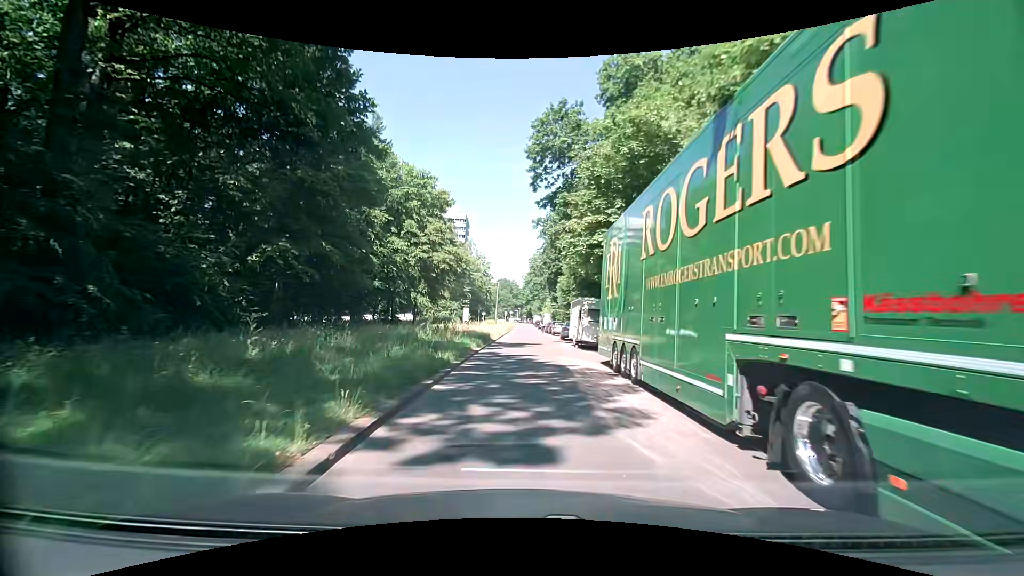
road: unclassified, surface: asphalt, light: Day
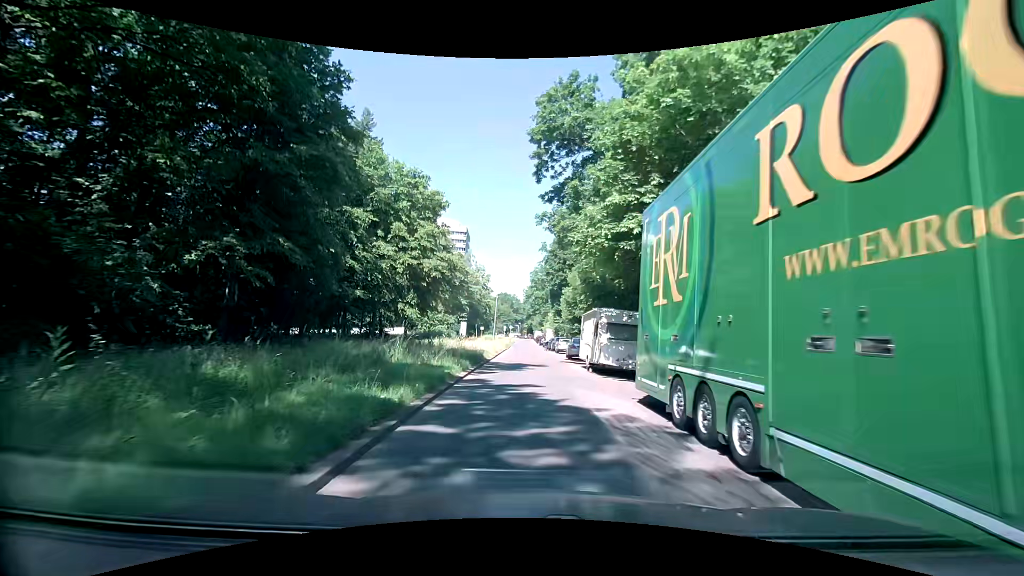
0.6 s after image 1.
(0.0, +5.1) m; +2°
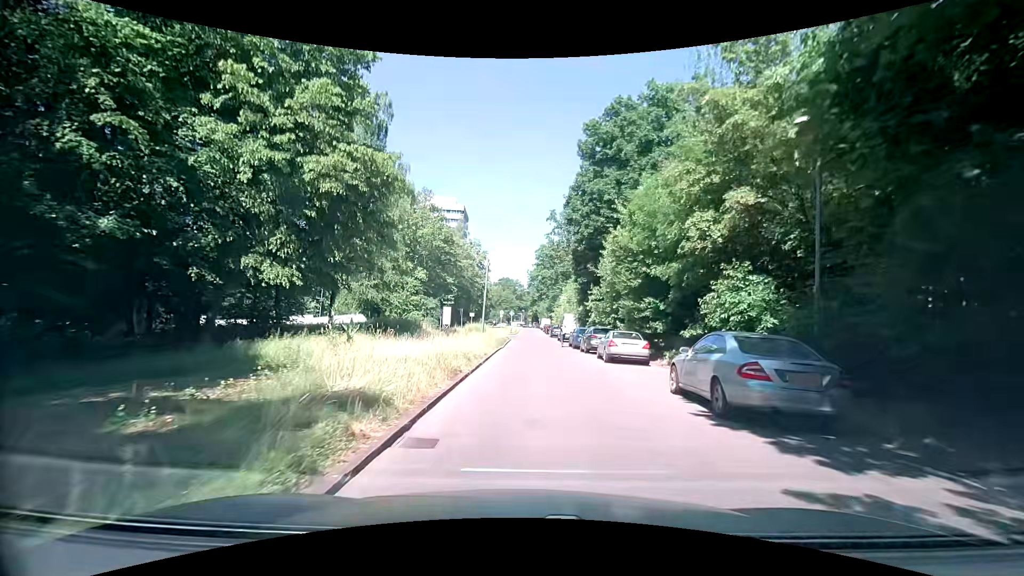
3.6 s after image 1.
(-0.8, +23.7) m; -2°
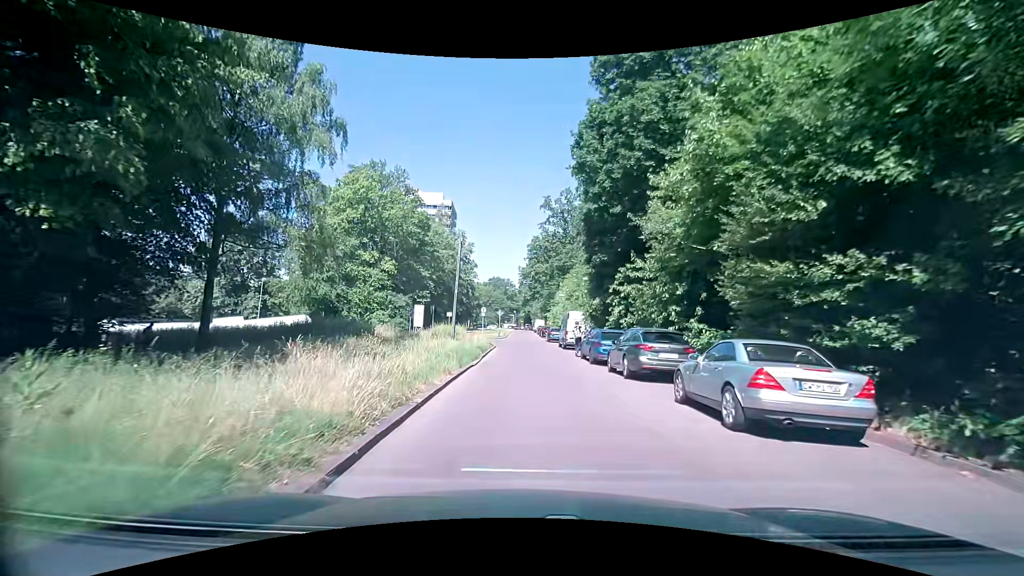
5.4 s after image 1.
(+0.2, +12.6) m; +2°
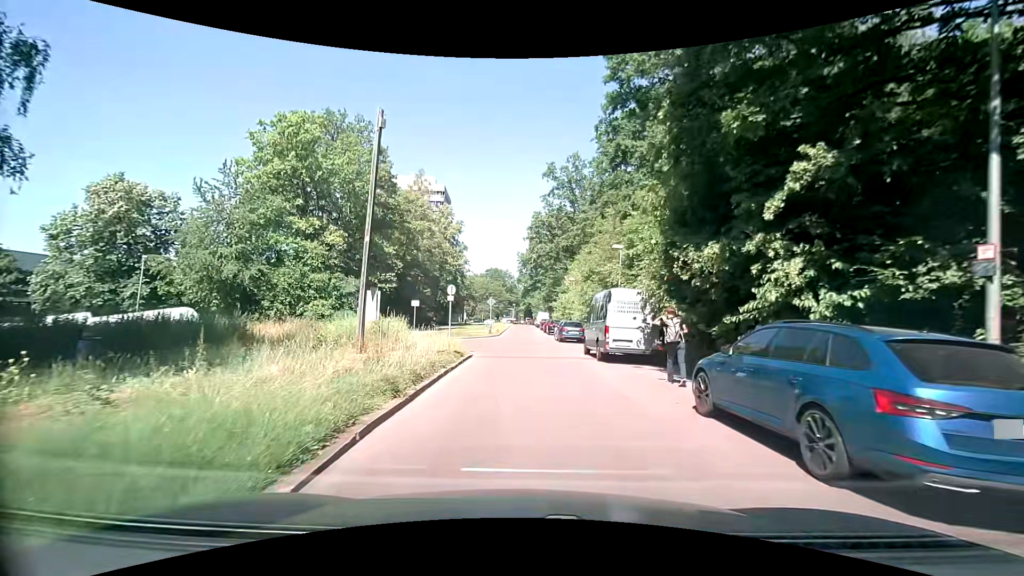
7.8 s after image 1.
(-0.1, +16.2) m; -1°
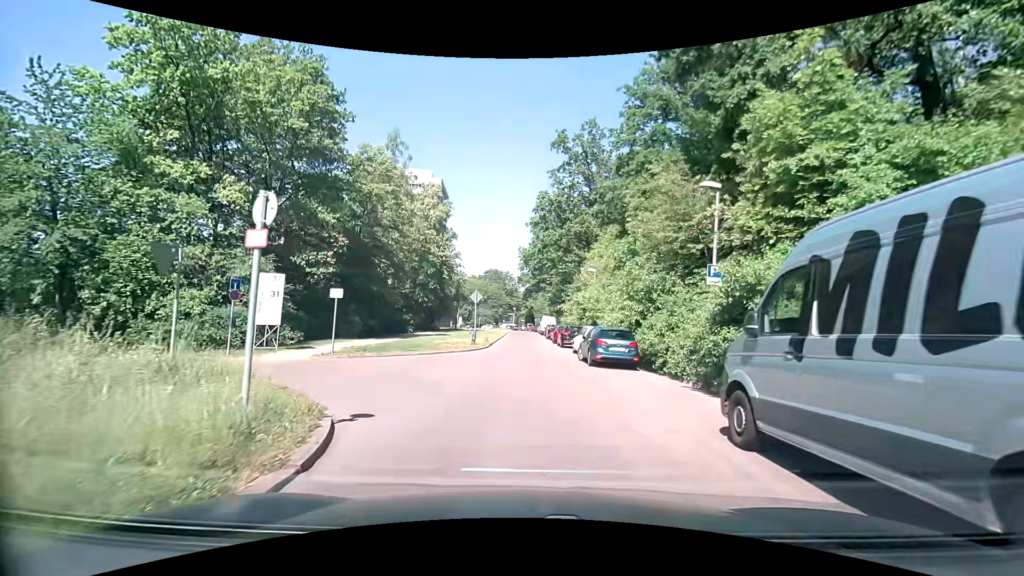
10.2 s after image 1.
(+0.1, +15.2) m; 0°
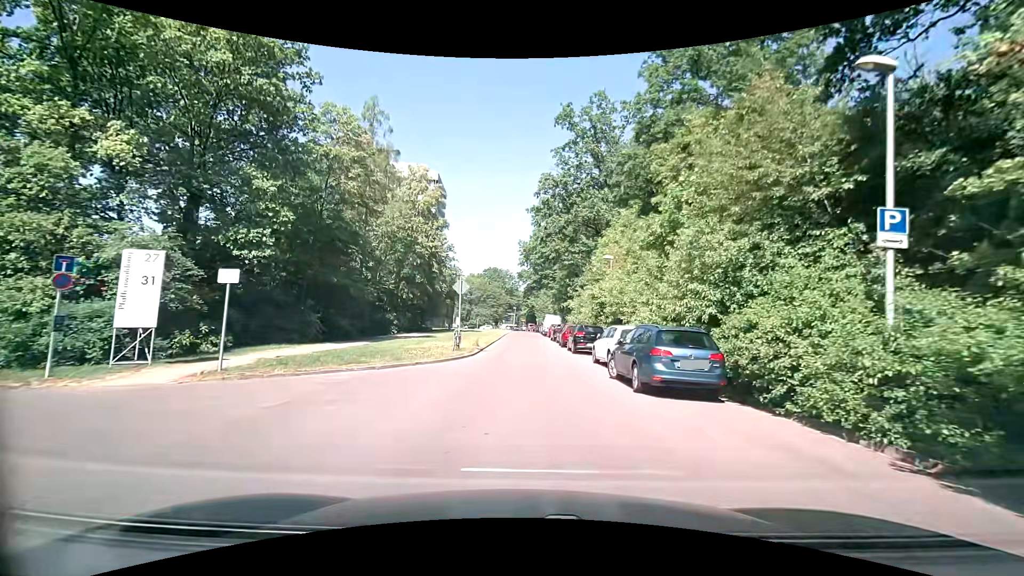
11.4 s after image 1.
(0.0, +7.7) m; 0°
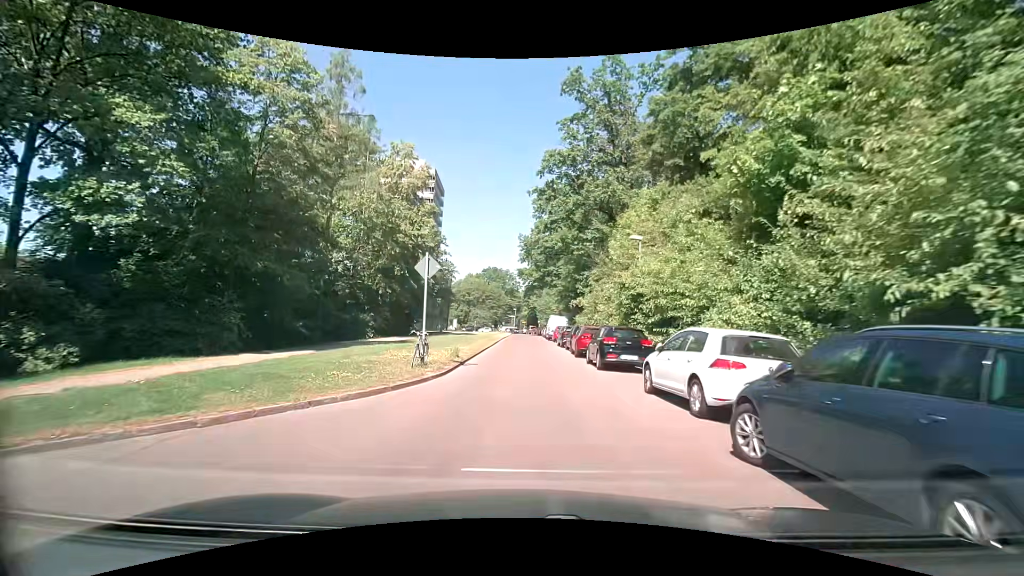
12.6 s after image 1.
(+0.1, +8.1) m; 0°
(0, +10) (0, +20) (0, +30) (0, +40) (0, +50) (0, +60) (0, +70) (0, +80) (0, +90) (-1, +100) m
